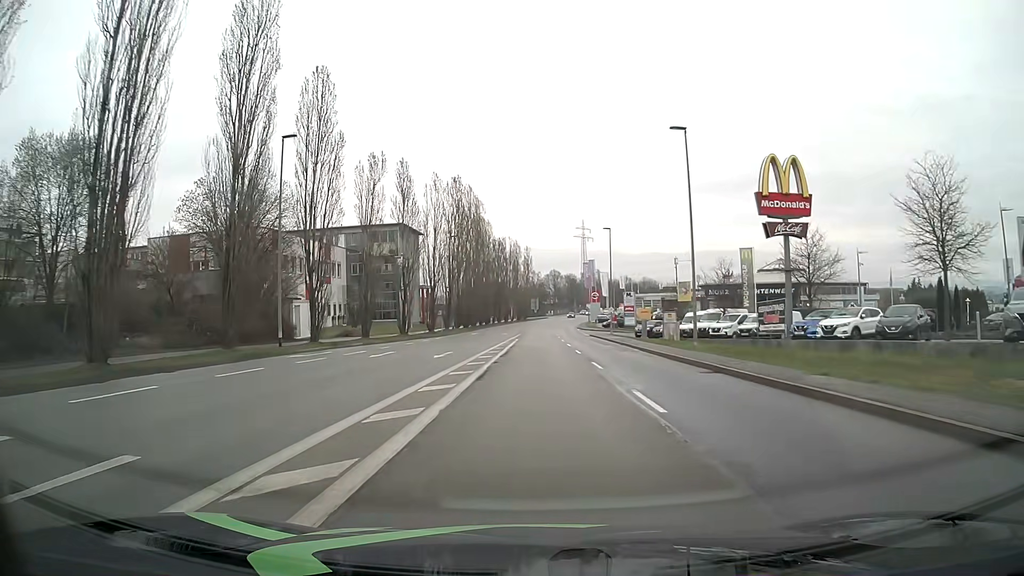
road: tertiary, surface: asphalt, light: Day
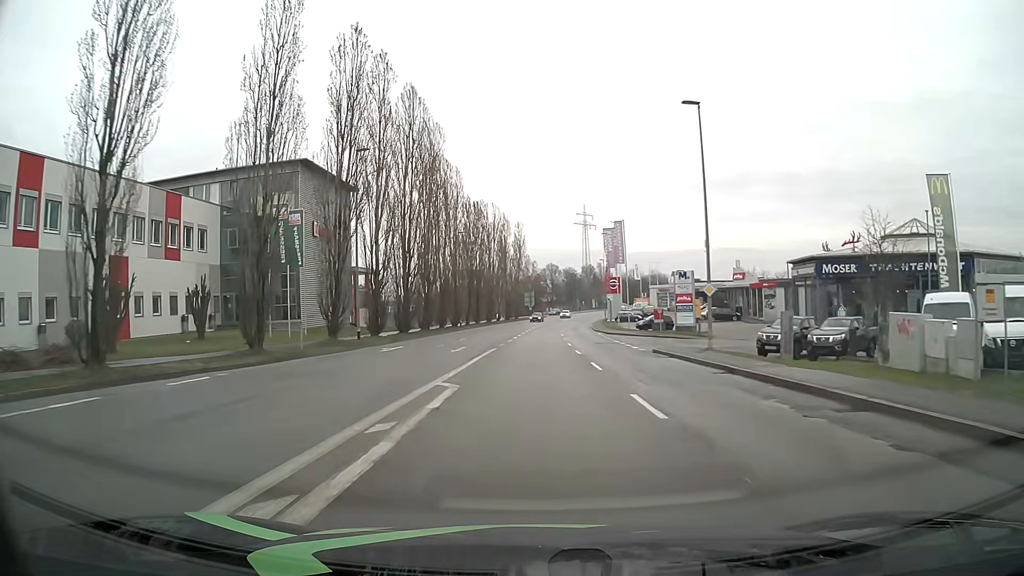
(+0.4, +38.6) m; +1°
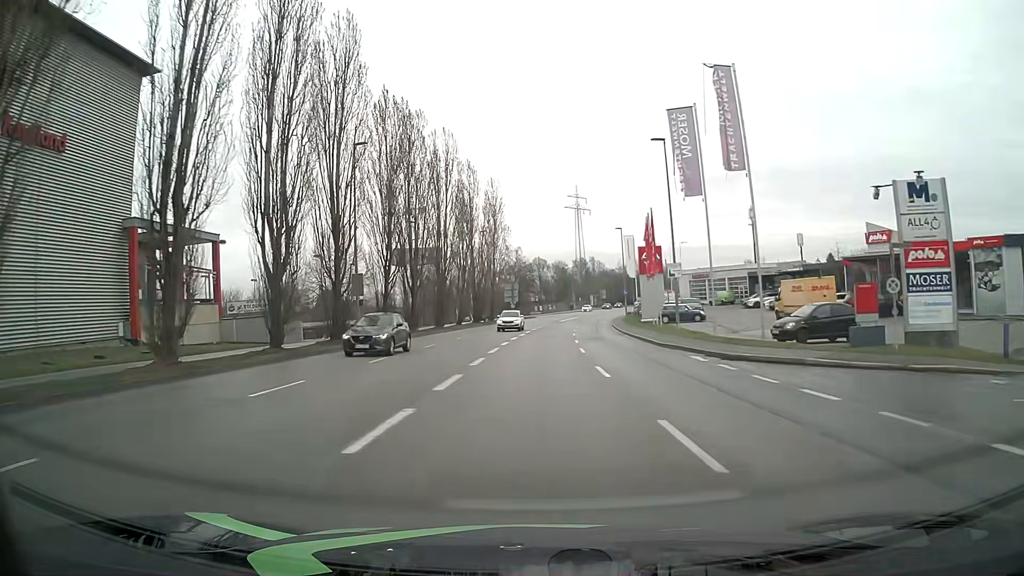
(+0.2, +39.5) m; +1°
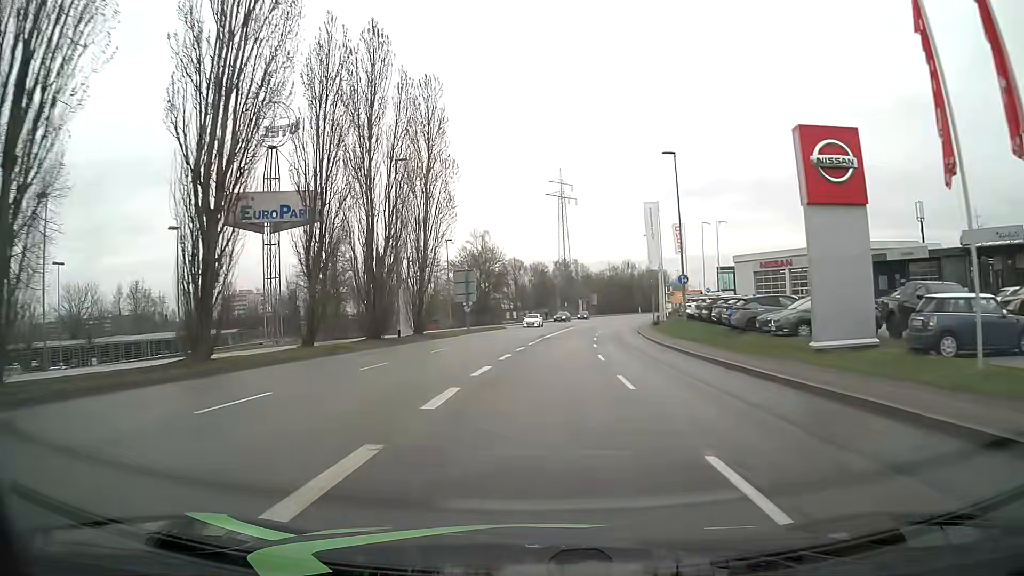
(+0.7, +38.5) m; +2°
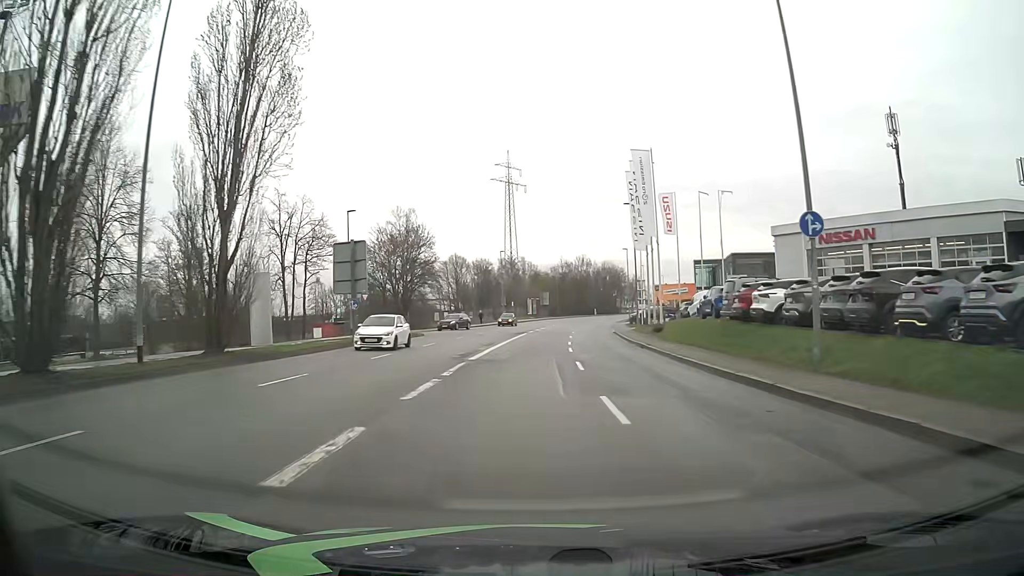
(+0.8, +22.9) m; +4°
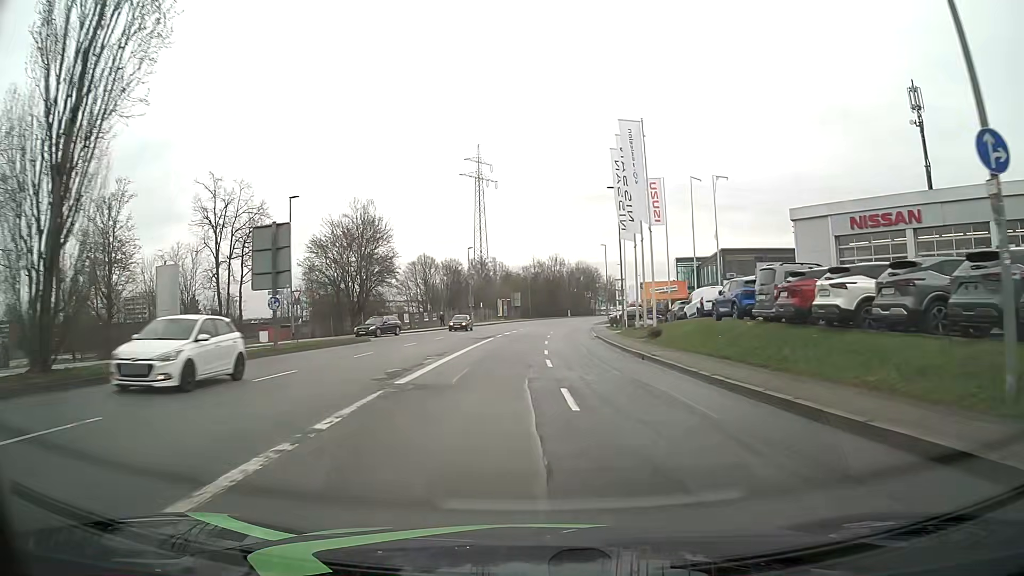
(+0.2, +7.7) m; +2°
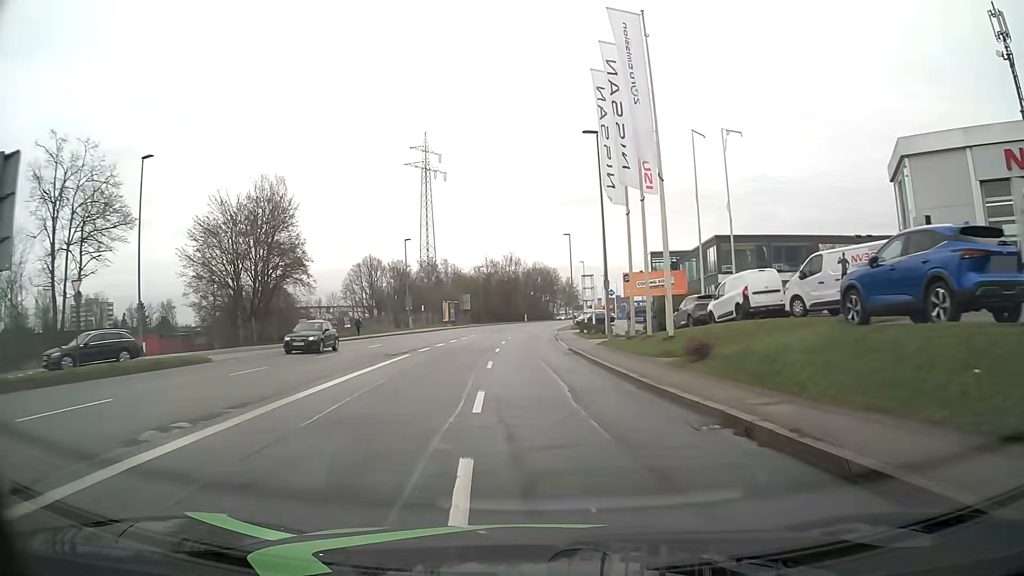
(+0.7, +15.3) m; +4°
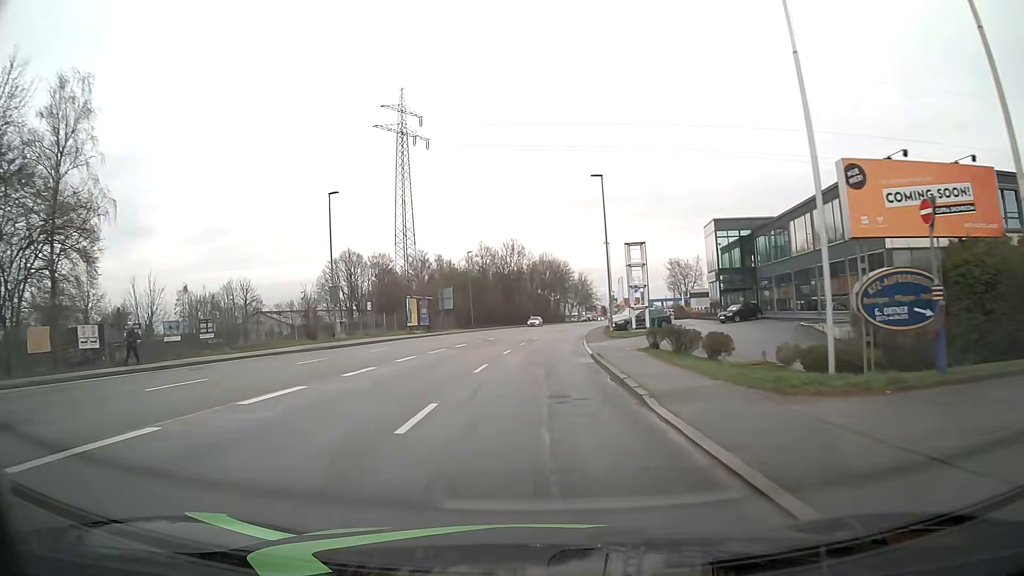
(-0.2, +31.0) m; -1°
(0, +10) (0, +20) (+1, +30) (+1, +40) (+2, +50) (+3, +60) (+4, +70) (+5, +80) (+7, +90) (+9, +99) m
